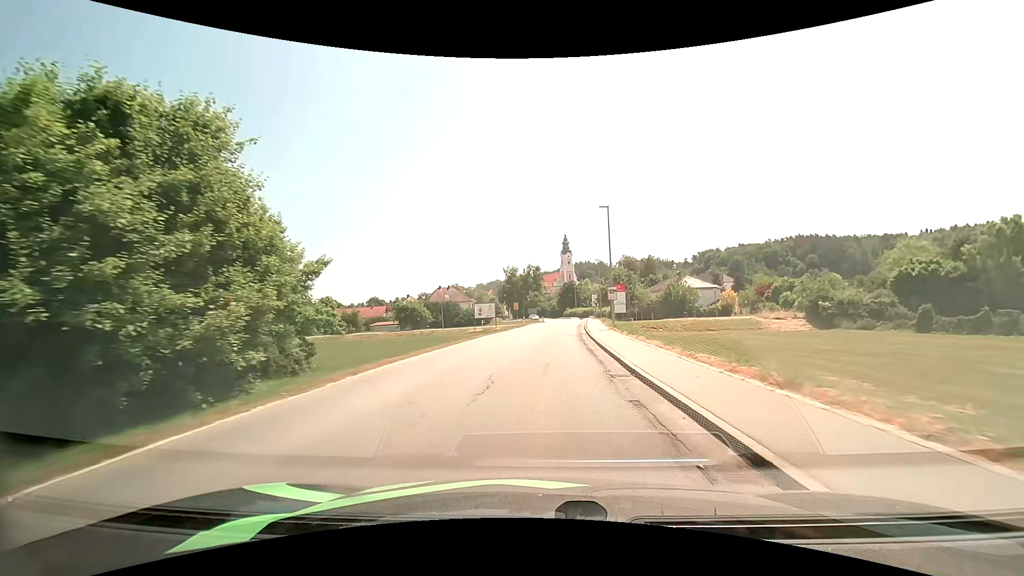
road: secondary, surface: asphalt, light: Day
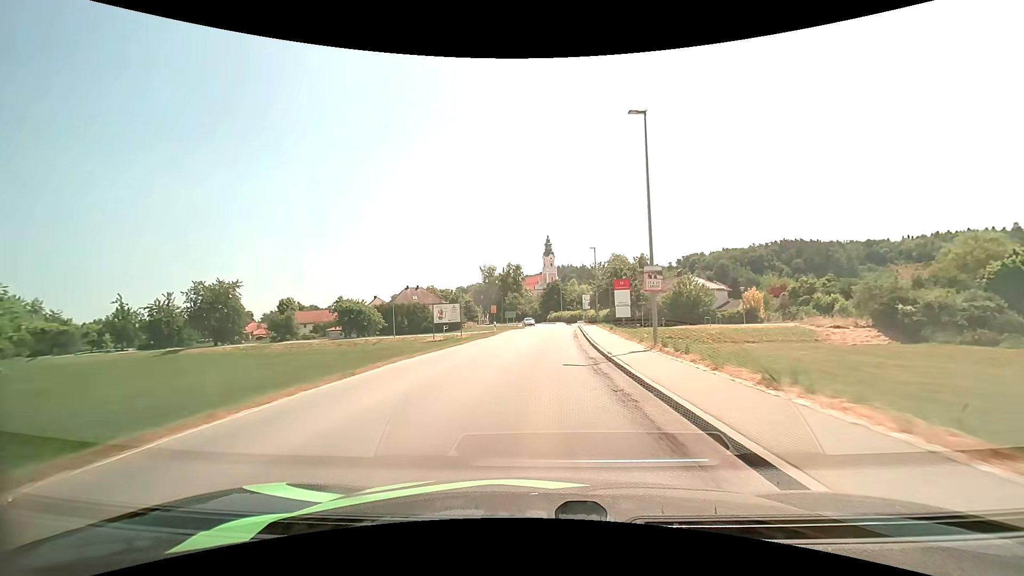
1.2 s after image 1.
(+0.3, +16.4) m; +2°
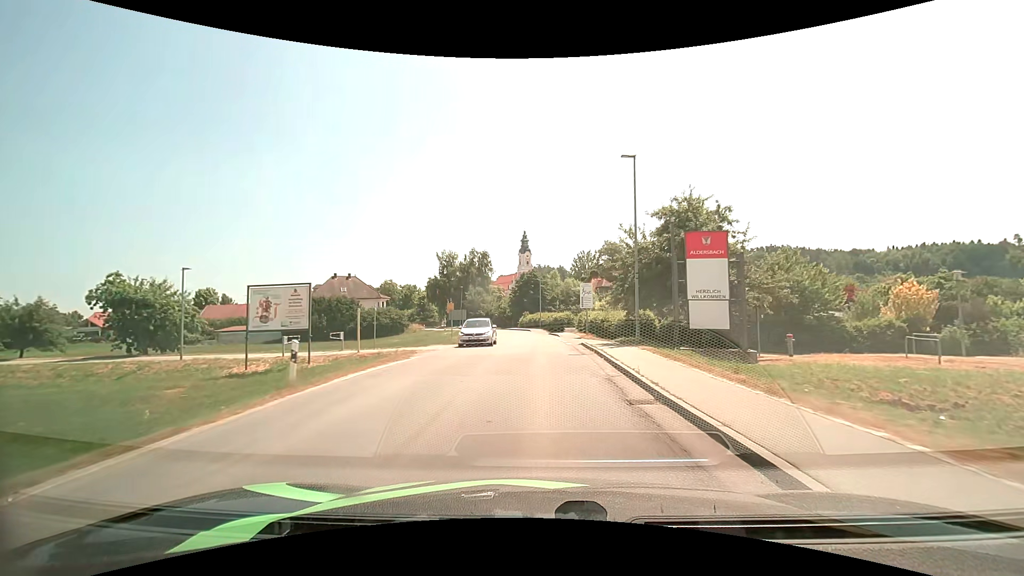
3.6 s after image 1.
(+0.8, +31.7) m; +3°
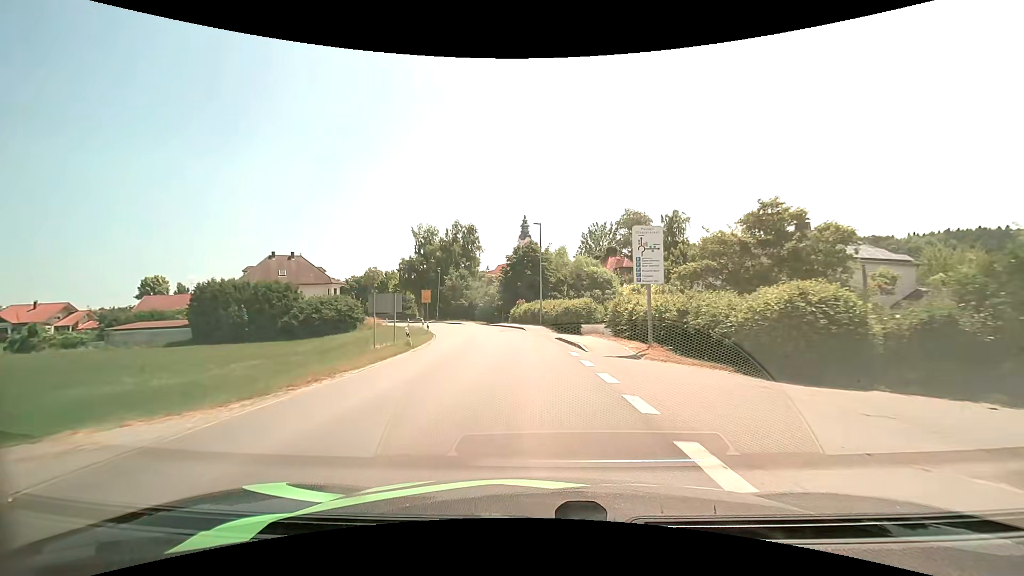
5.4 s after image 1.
(+0.2, +23.4) m; 0°
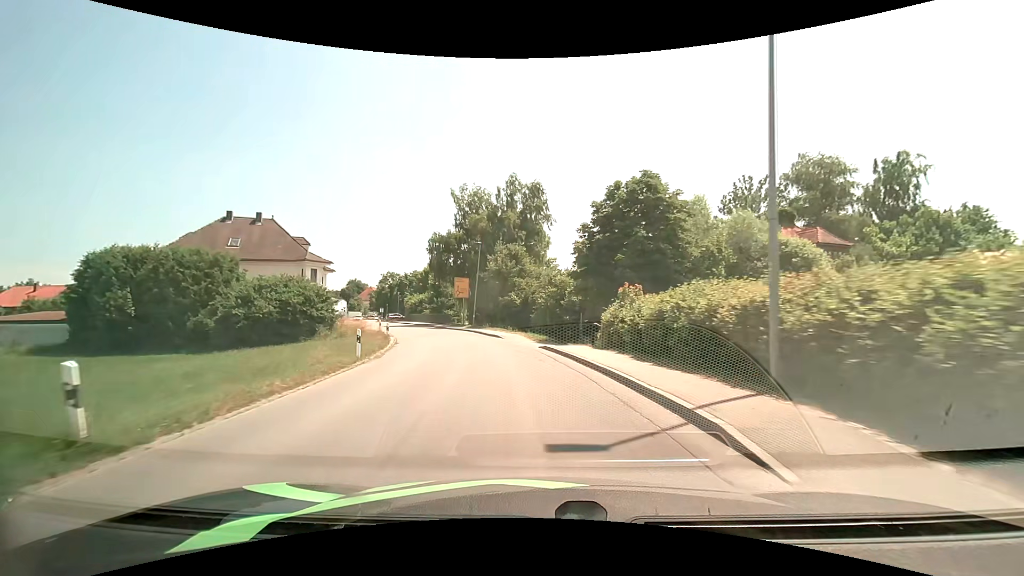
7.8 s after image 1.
(-2.0, +31.2) m; -9°
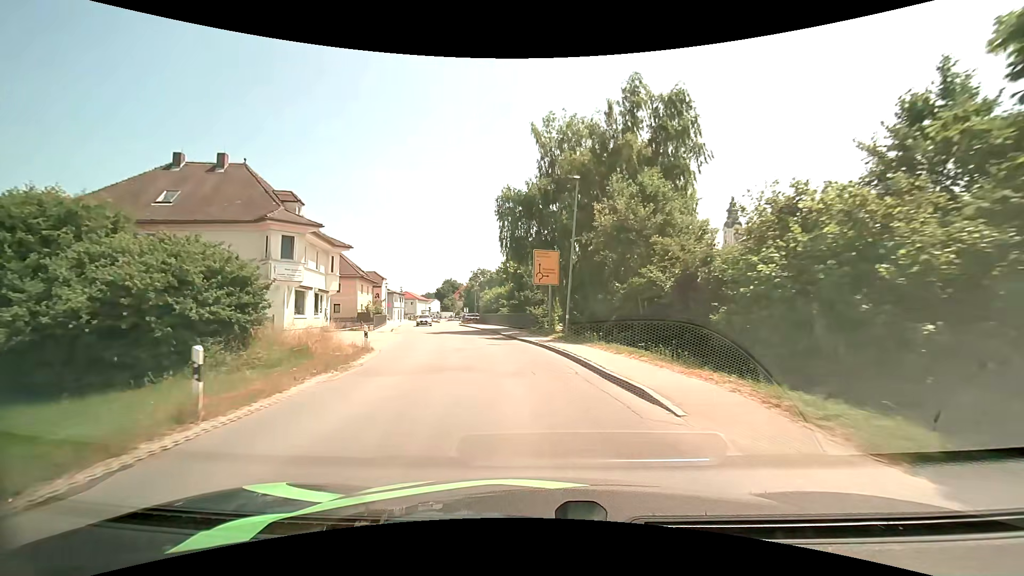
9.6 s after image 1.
(-2.2, +22.8) m; -12°
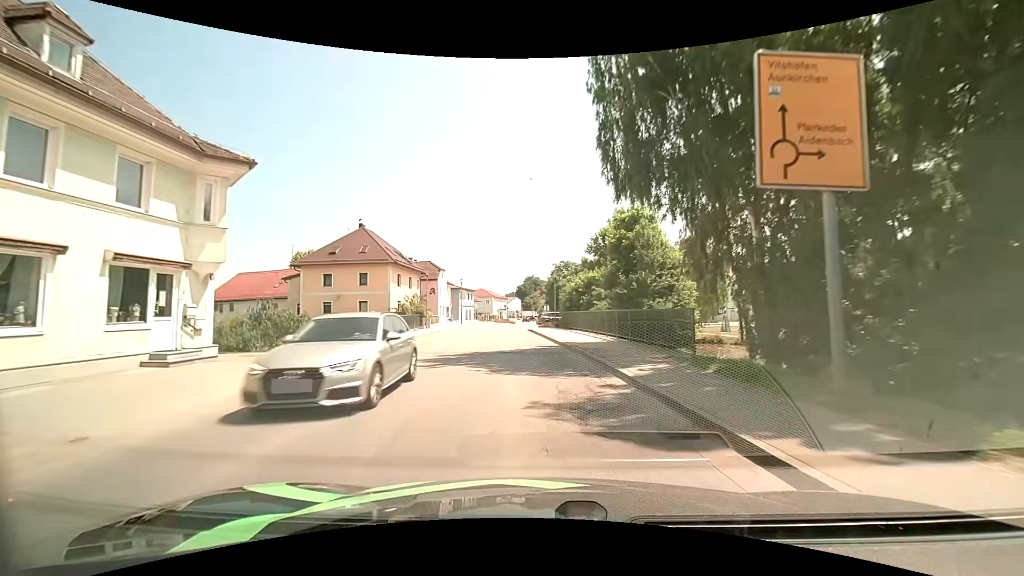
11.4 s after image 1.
(-2.0, +22.1) m; -9°
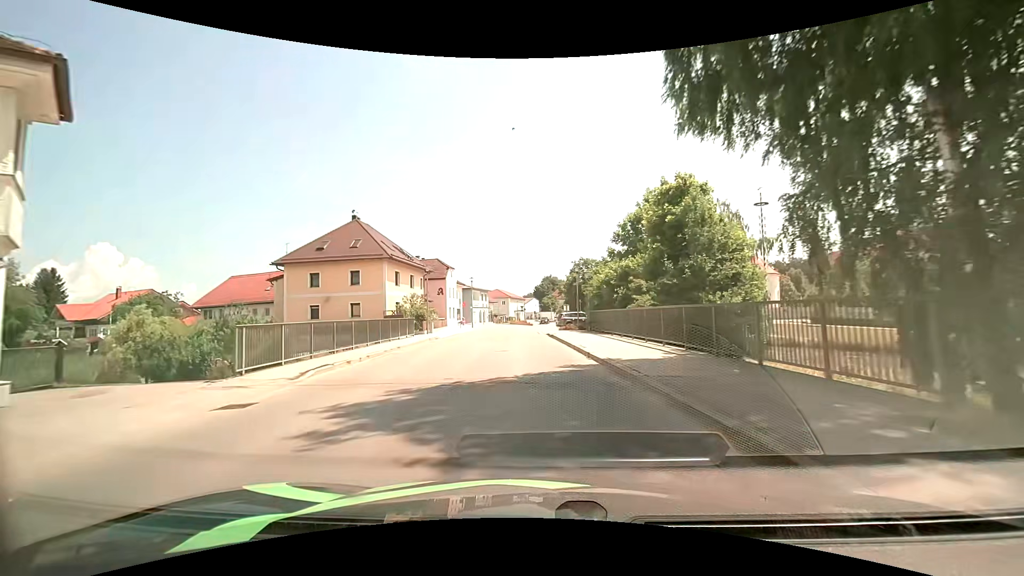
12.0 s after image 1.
(-0.2, +7.3) m; -3°
(0, +10) (-1, +20) (-1, +30) (-1, +40) (-1, +50) (0, +60) (+1, +70) (+4, +79) (+9, +88) (+15, +96) m
